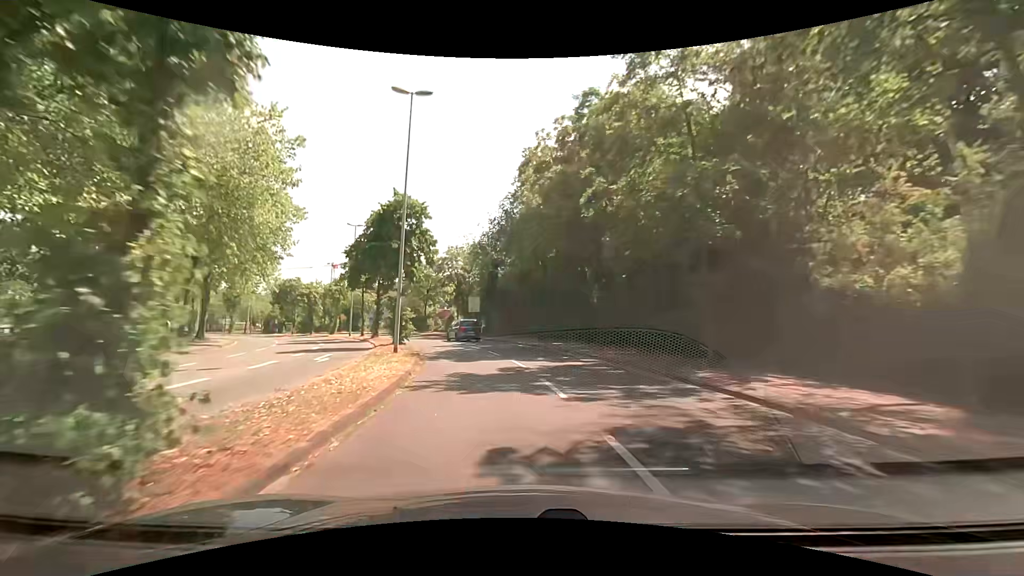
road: unclassified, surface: asphalt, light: Day
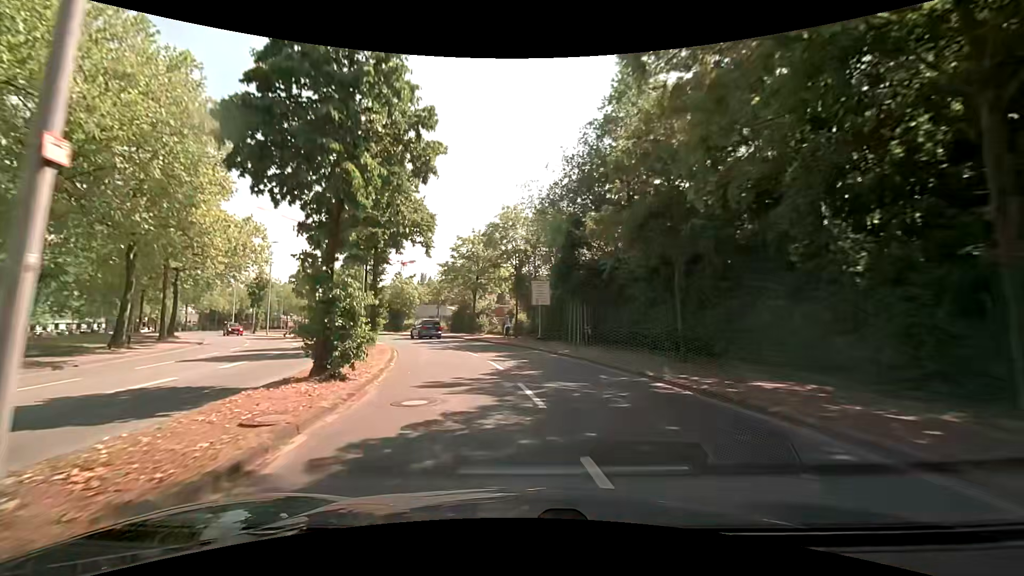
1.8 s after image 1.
(-1.2, +19.1) m; -8°
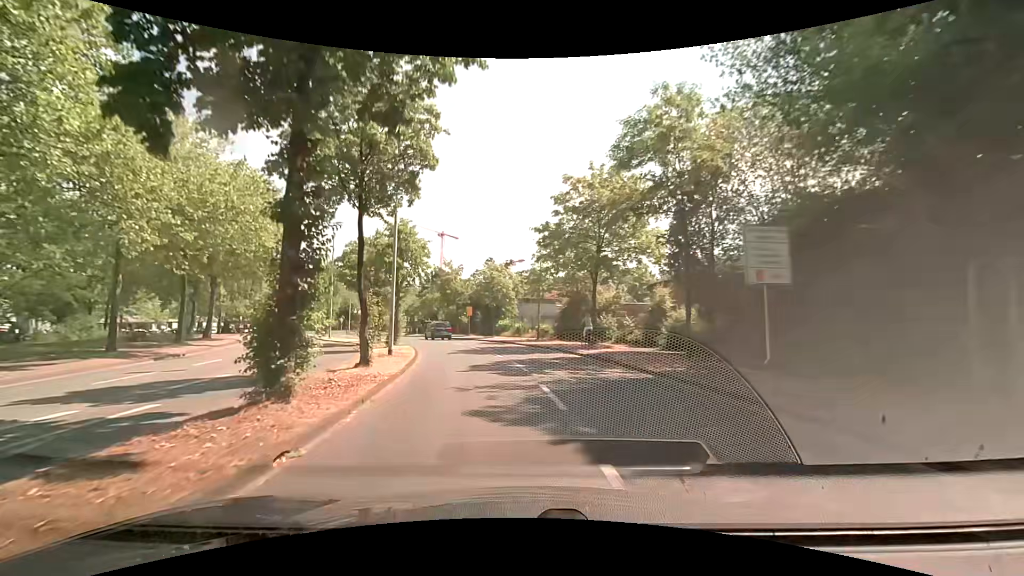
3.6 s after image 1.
(-1.8, +18.1) m; -12°
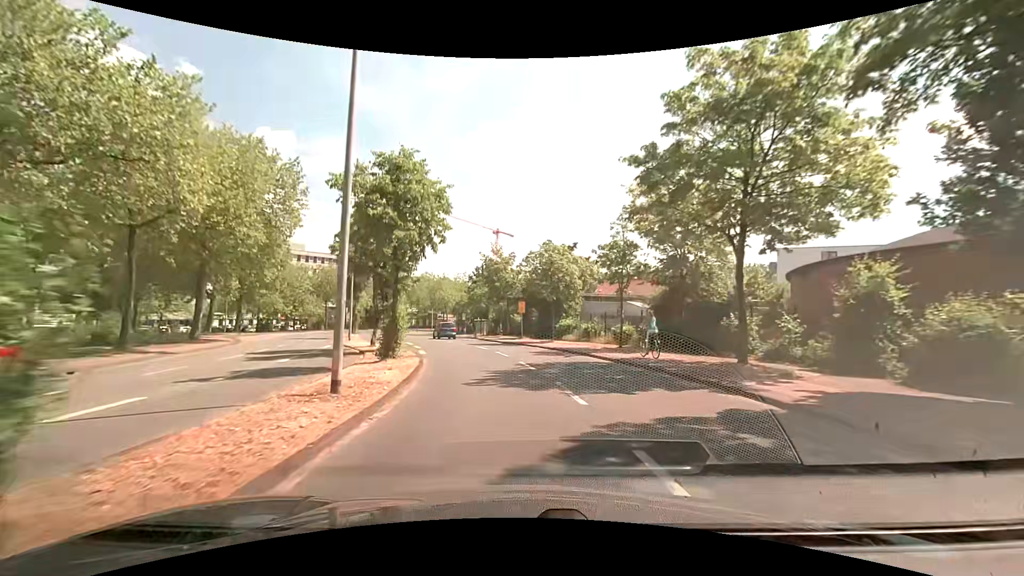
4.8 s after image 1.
(-0.9, +11.5) m; -8°
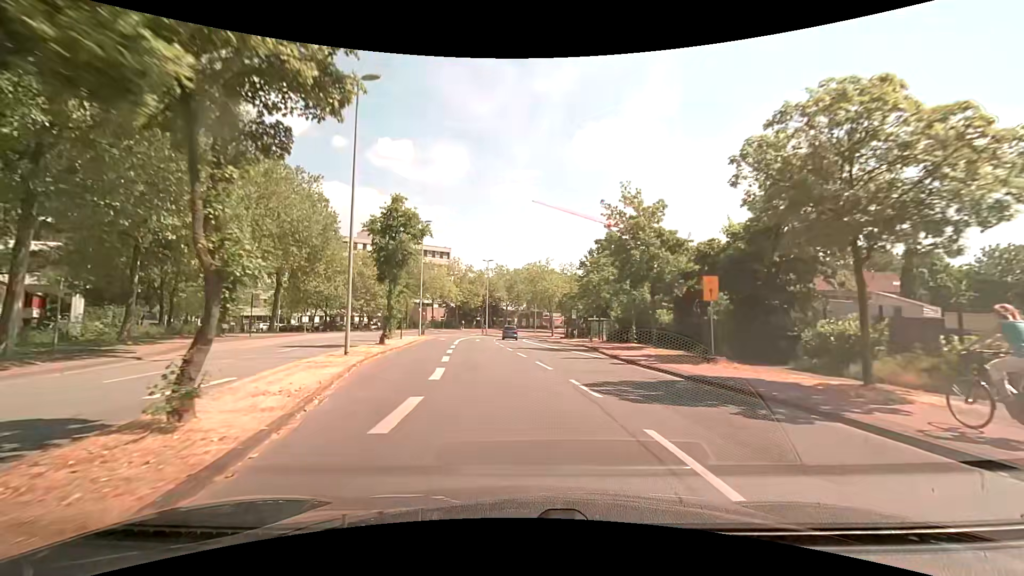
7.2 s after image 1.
(-1.9, +23.0) m; -11°
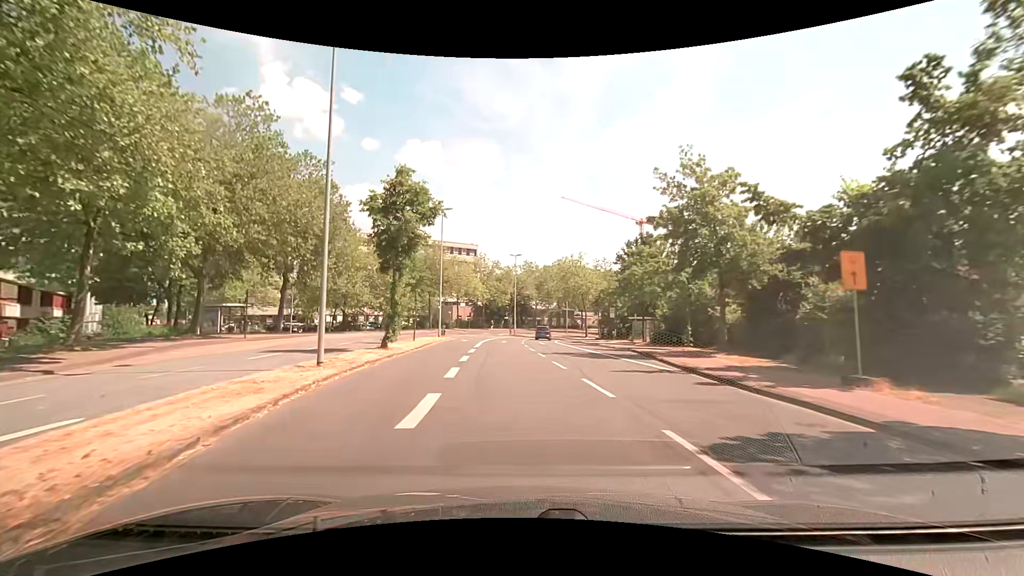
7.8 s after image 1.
(-0.1, +6.0) m; -2°
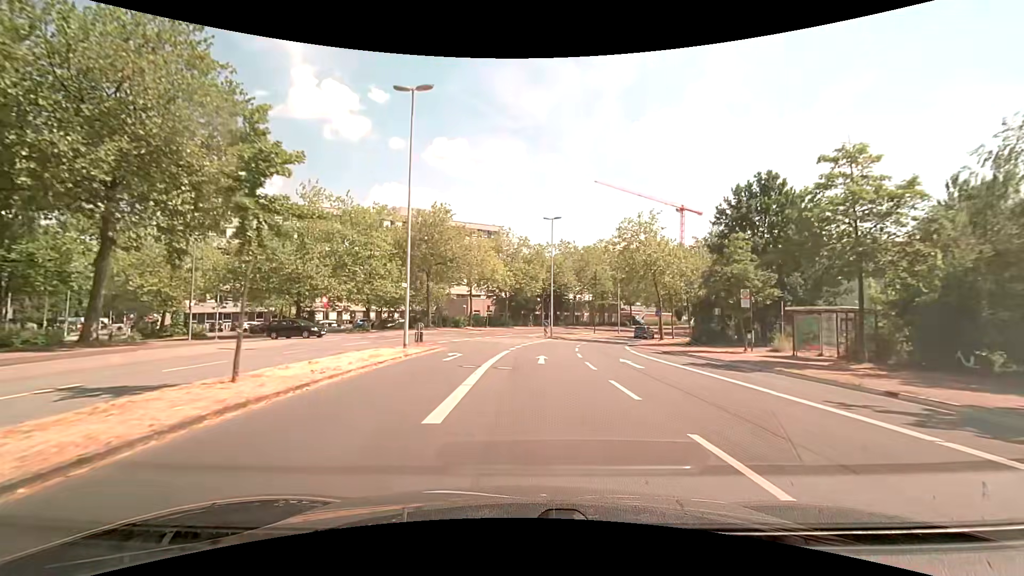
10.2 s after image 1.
(-1.7, +24.4) m; -4°
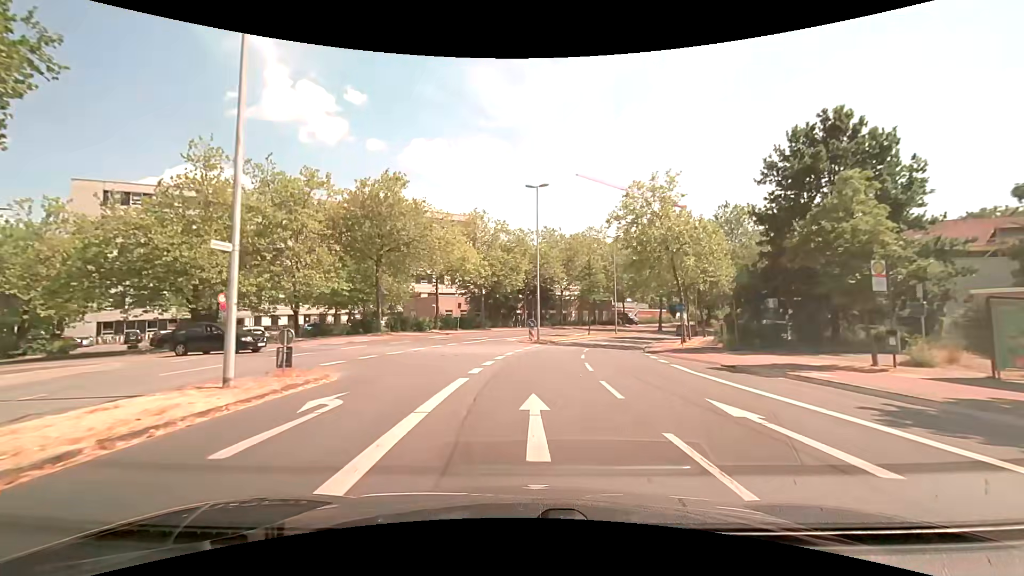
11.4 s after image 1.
(+0.1, +12.1) m; +1°
(0, +10) (+1, +20) (+2, +30) (+5, +40) (+8, +49) (+12, +58) (+17, +67) (+23, +75) (+29, +83) (+36, +90) m
